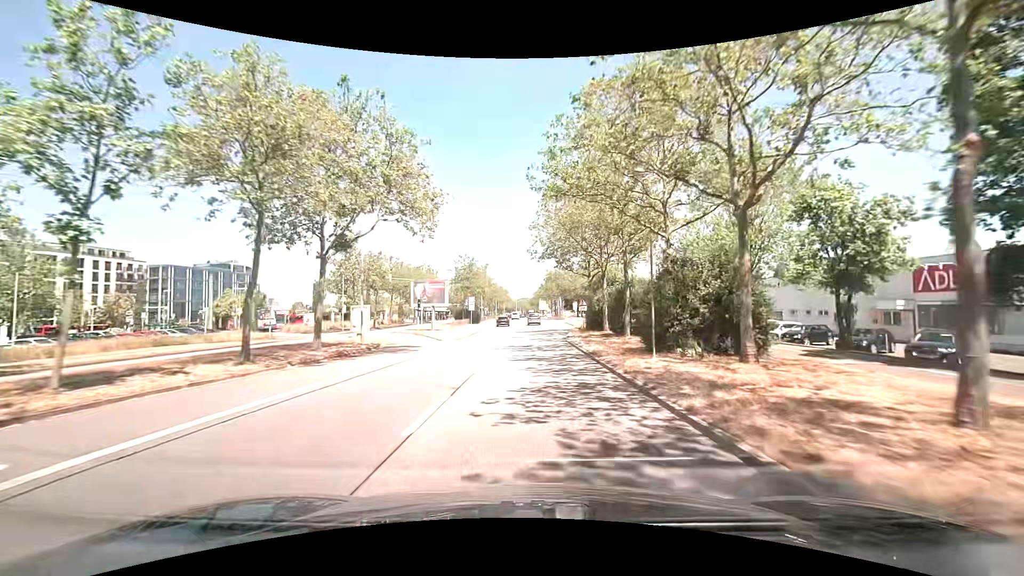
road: primary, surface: asphalt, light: Day
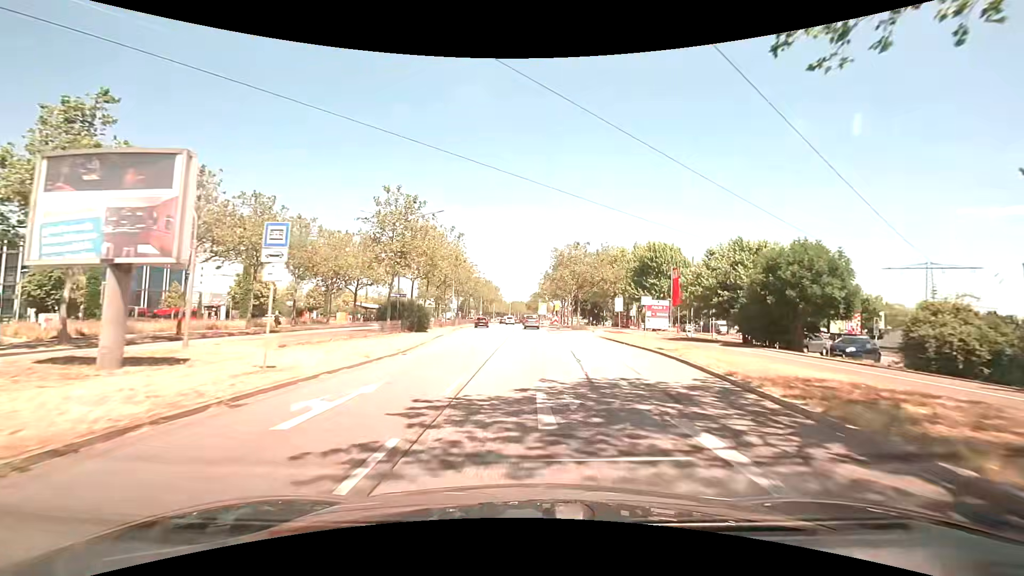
(-0.2, +39.7) m; +1°
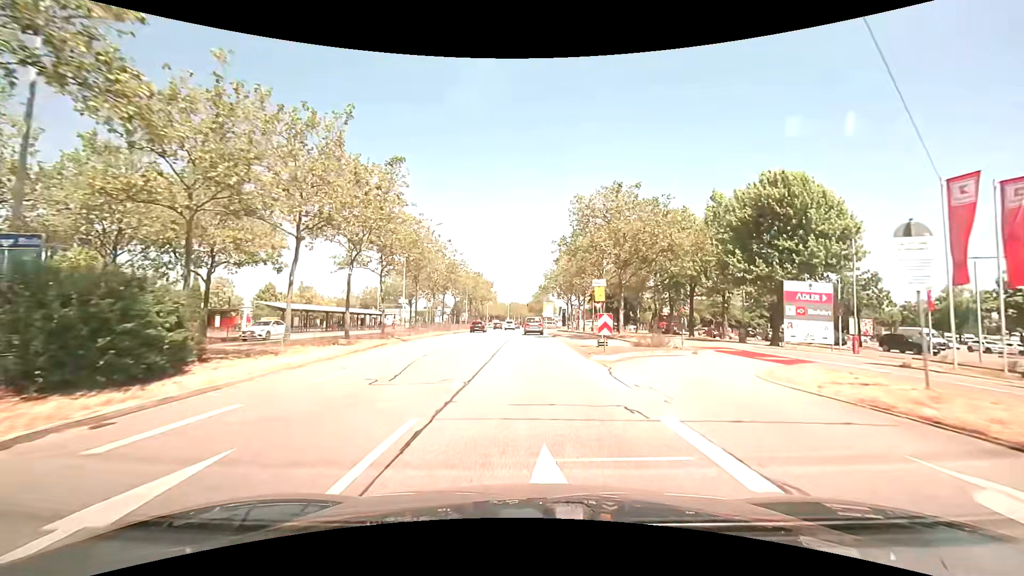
(-0.2, +29.7) m; -1°
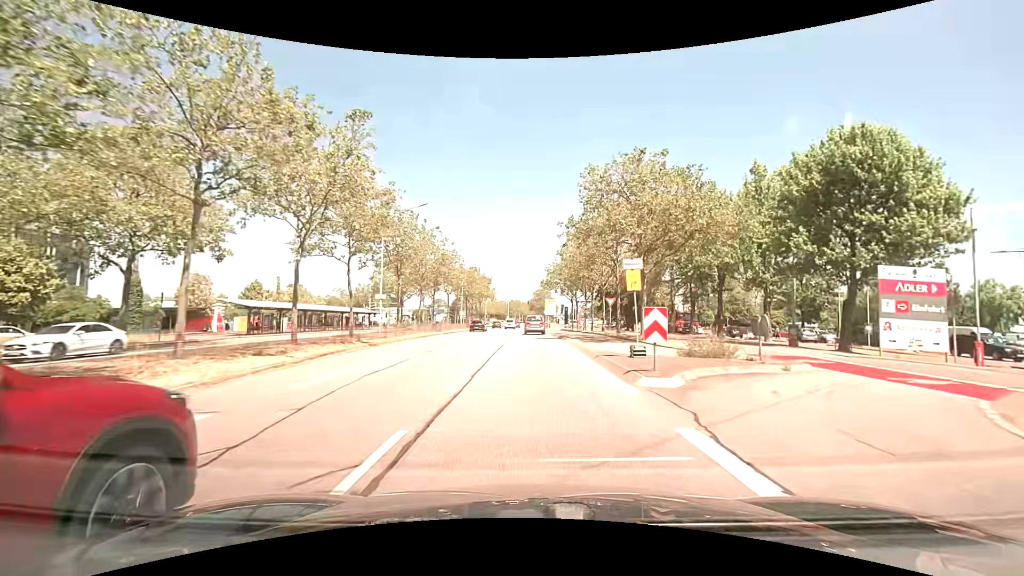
(0.0, +6.9) m; 0°
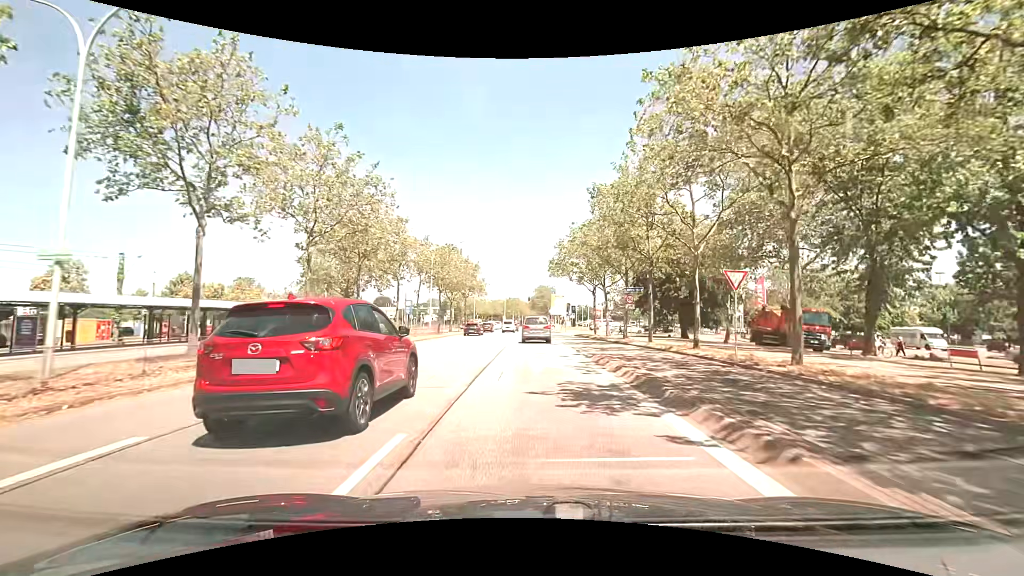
(-0.1, +25.1) m; 0°
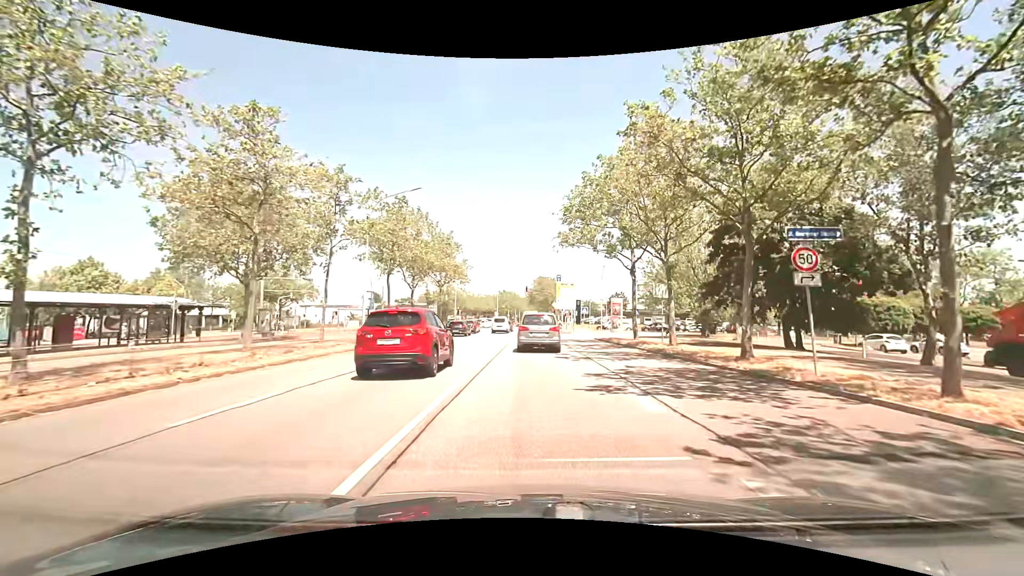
(-0.2, +20.2) m; 0°
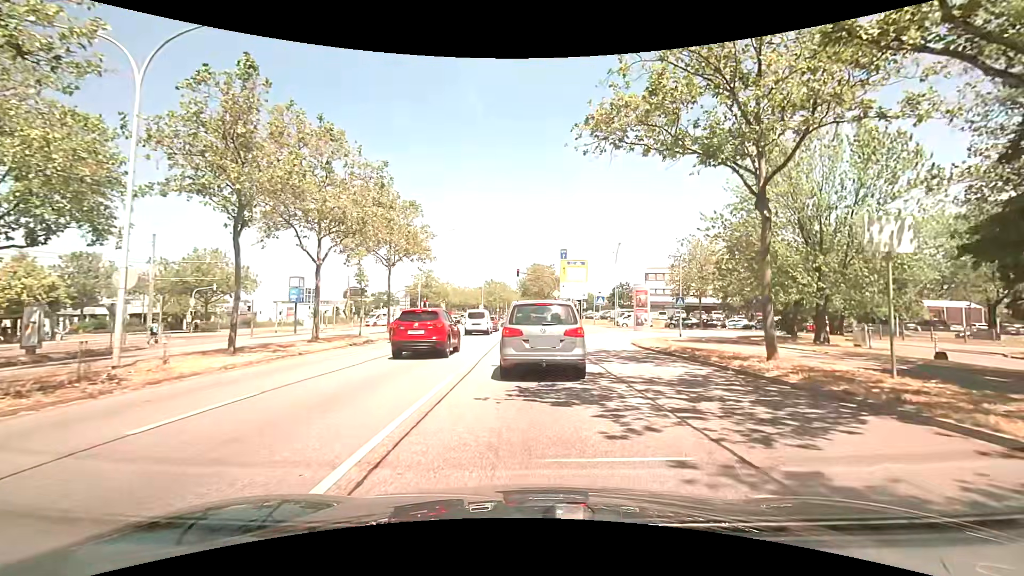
(0.0, +18.1) m; +1°
